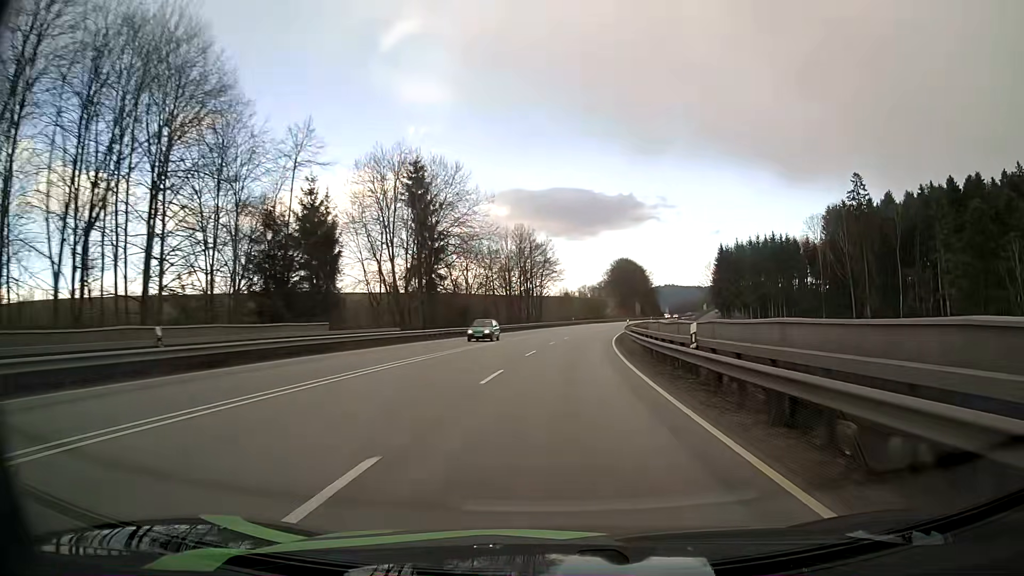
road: primary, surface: asphalt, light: Day
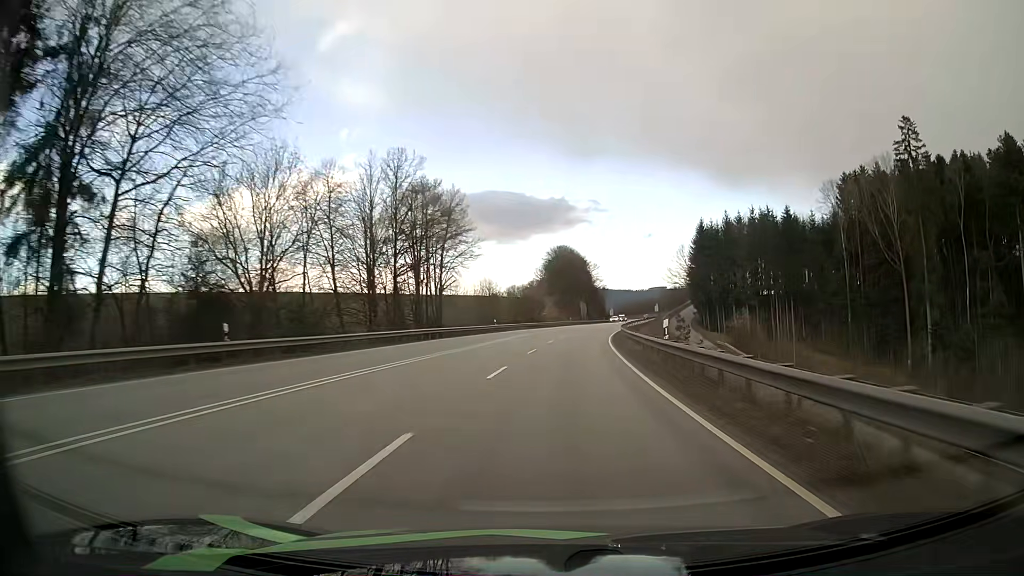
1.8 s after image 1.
(+2.5, +46.2) m; +6°
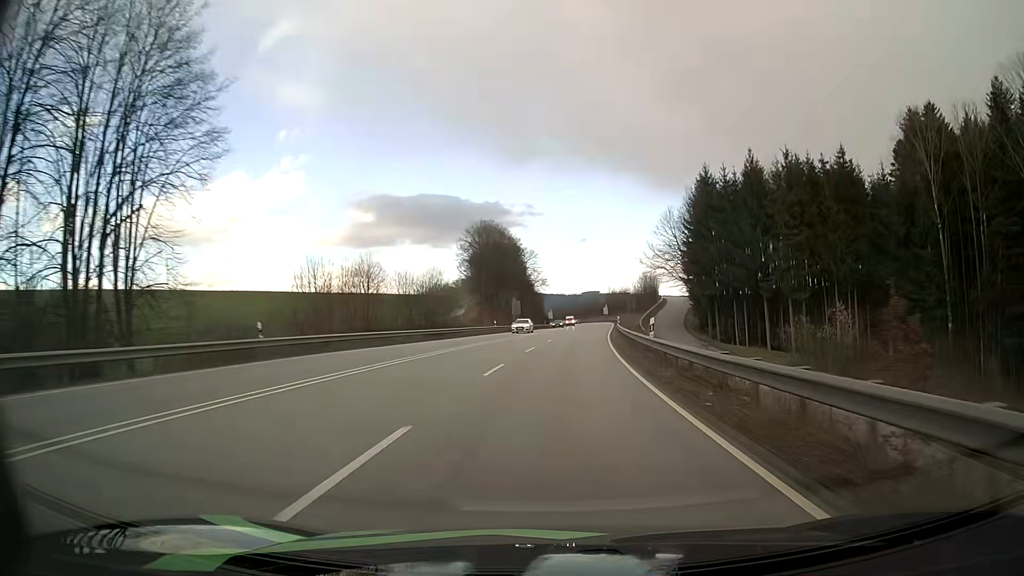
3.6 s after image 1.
(+2.4, +47.4) m; +6°
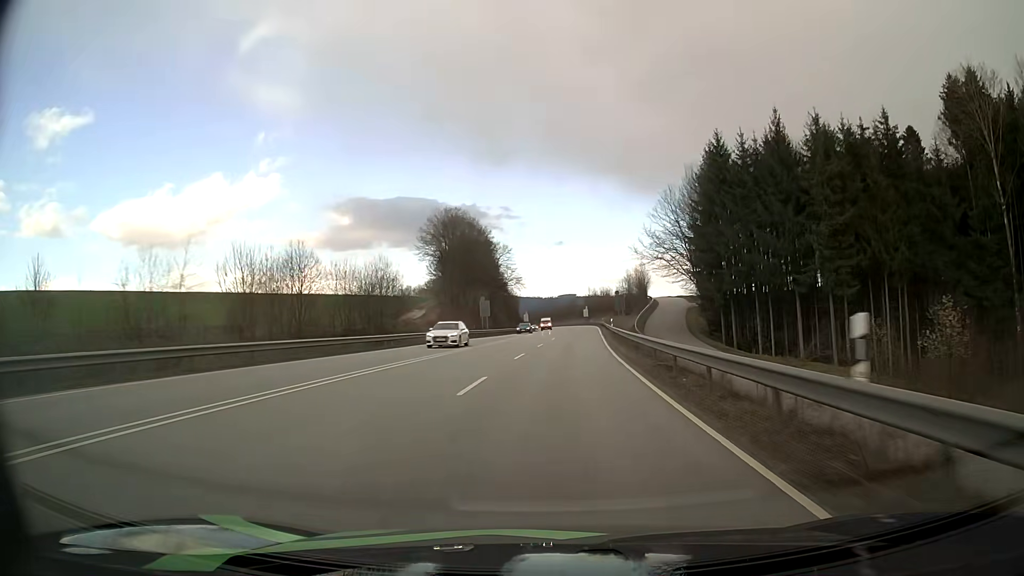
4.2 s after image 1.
(+0.3, +15.9) m; +2°
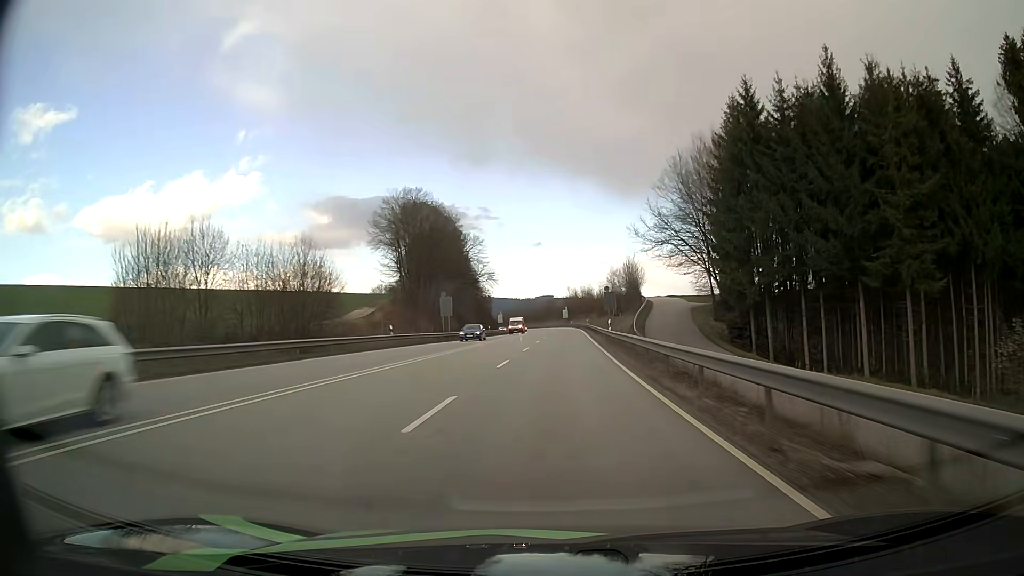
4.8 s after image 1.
(+0.3, +15.9) m; +2°
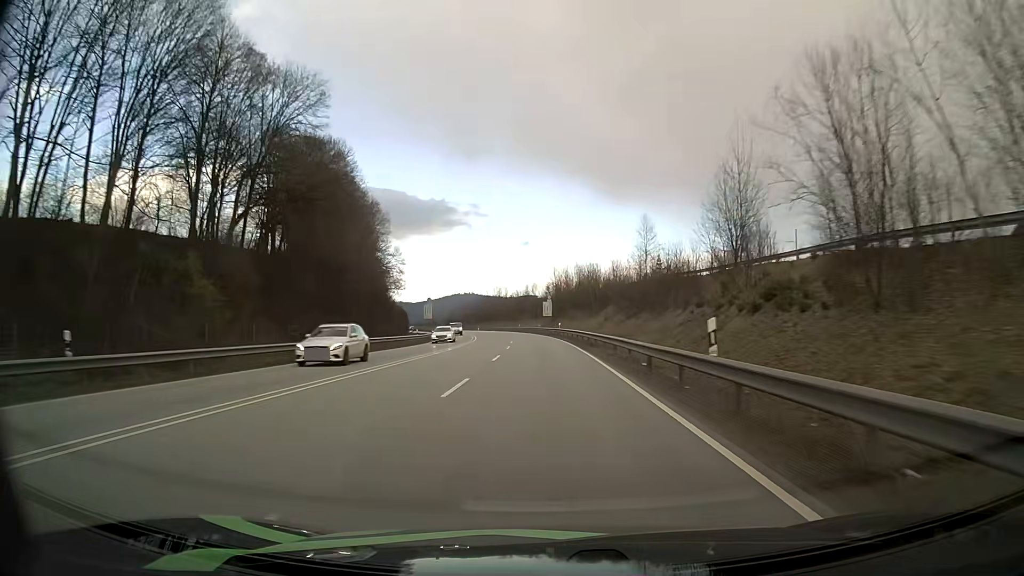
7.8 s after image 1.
(+2.6, +79.6) m; +2°
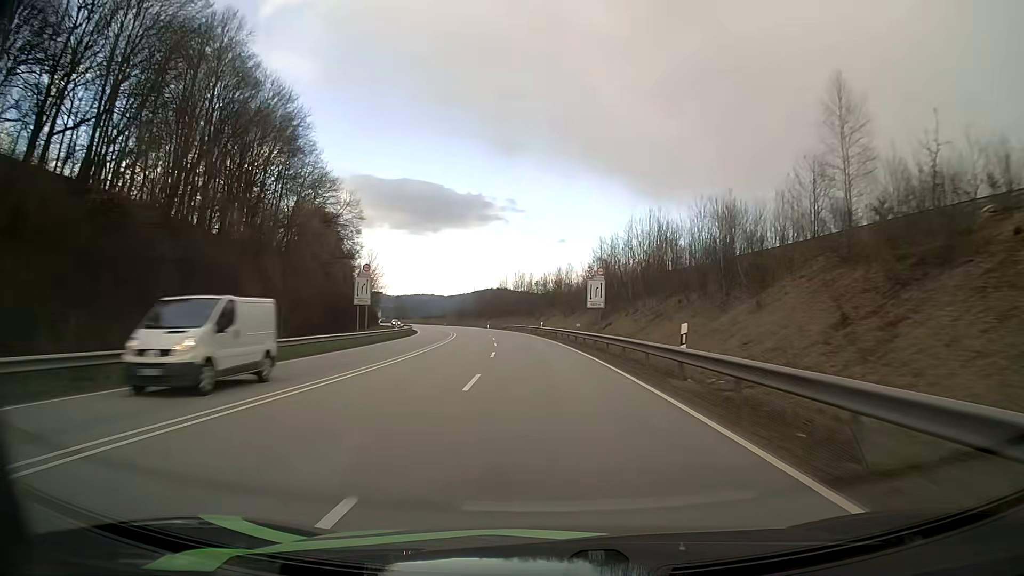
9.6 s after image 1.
(-1.0, +47.3) m; -3°
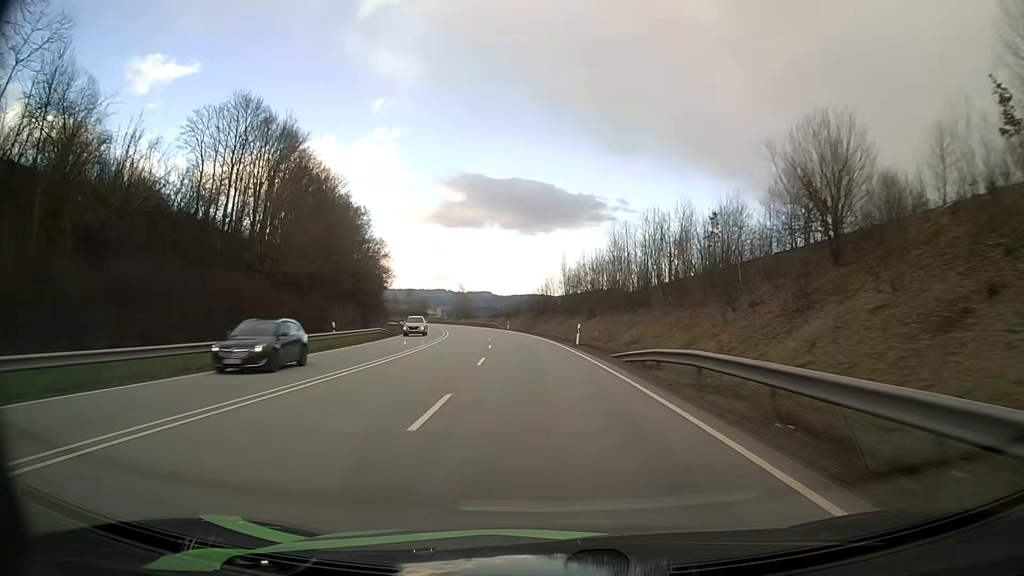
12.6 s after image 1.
(-5.3, +77.2) m; -9°
(0, +10) (0, +20) (-1, +30) (-2, +40) (-3, +50) (-4, +60) (-5, +70) (-7, +80) (-9, +89) (-11, +99) m
